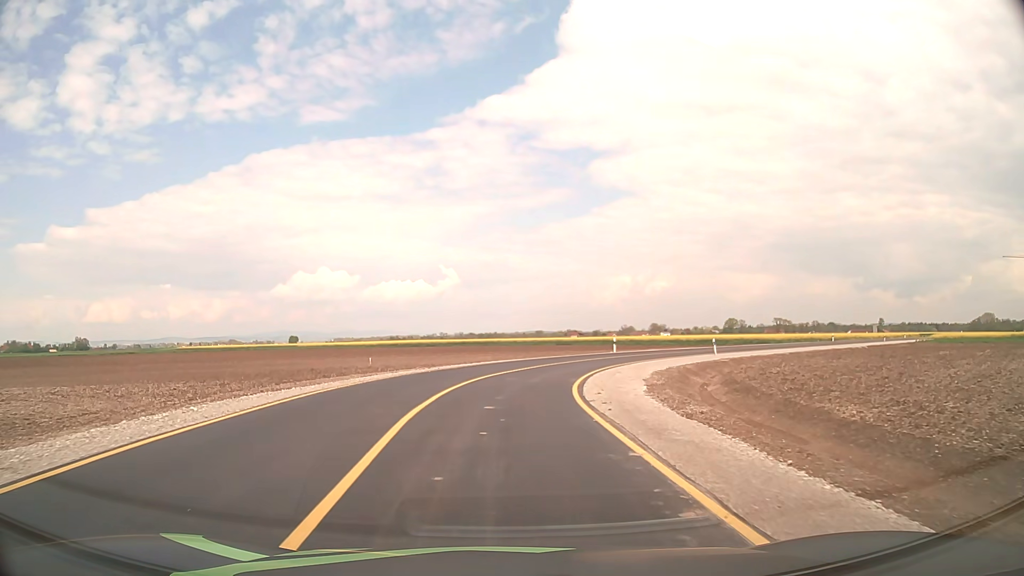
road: secondary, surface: asphalt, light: Day
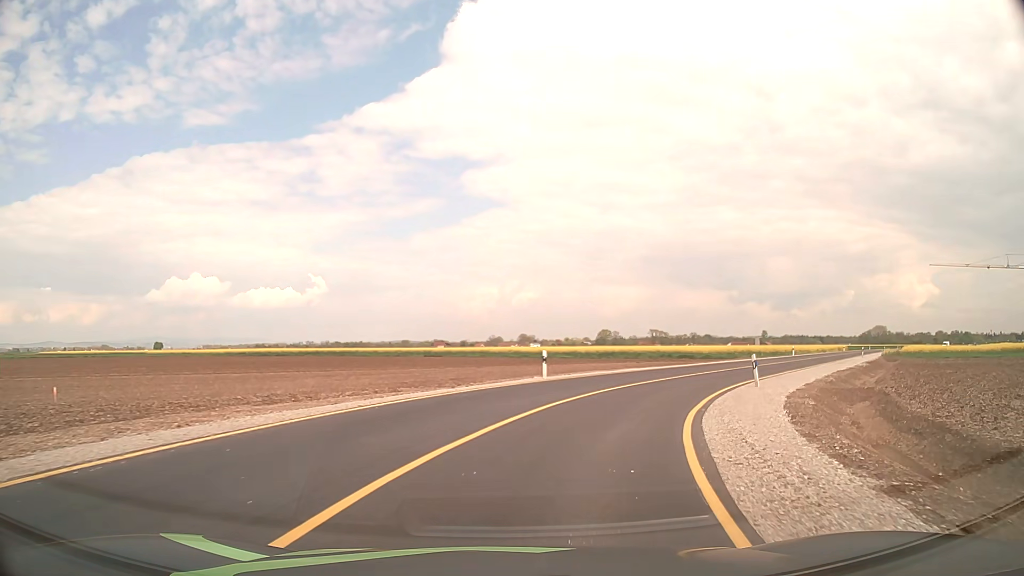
(+1.0, +23.2) m; +11°
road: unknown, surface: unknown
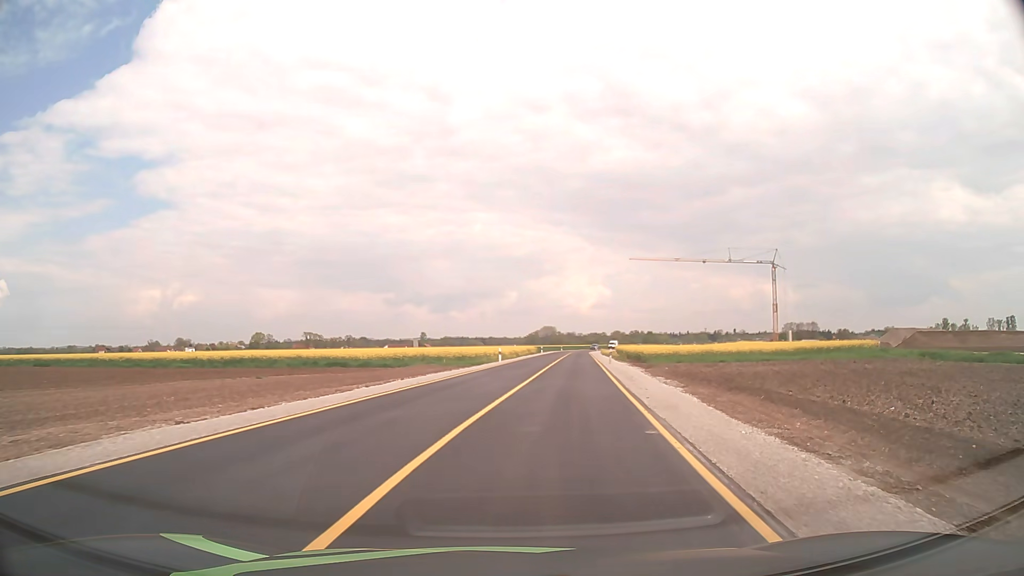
(+6.0, +23.2) m; +29°
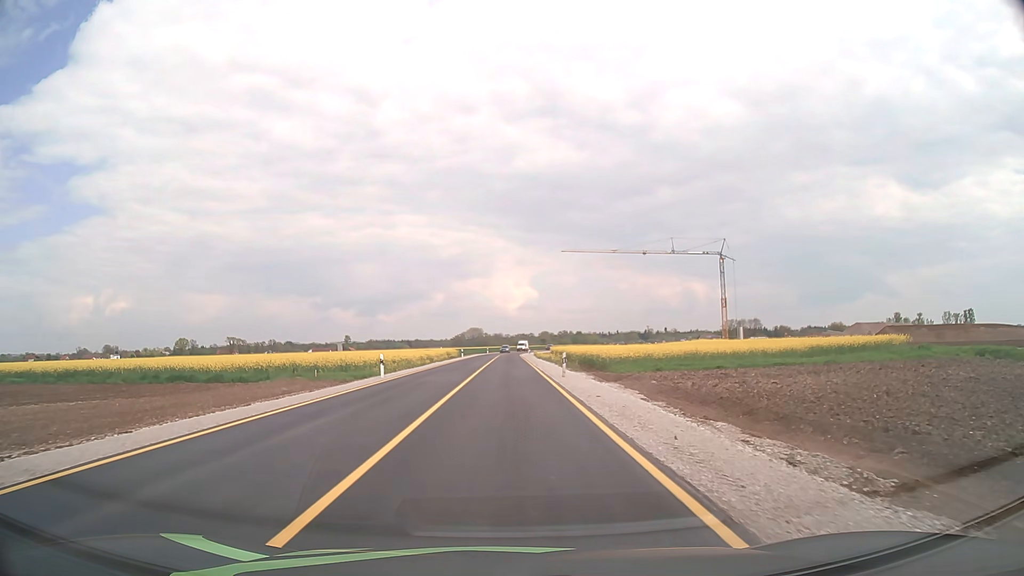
(+1.6, +18.8) m; +6°
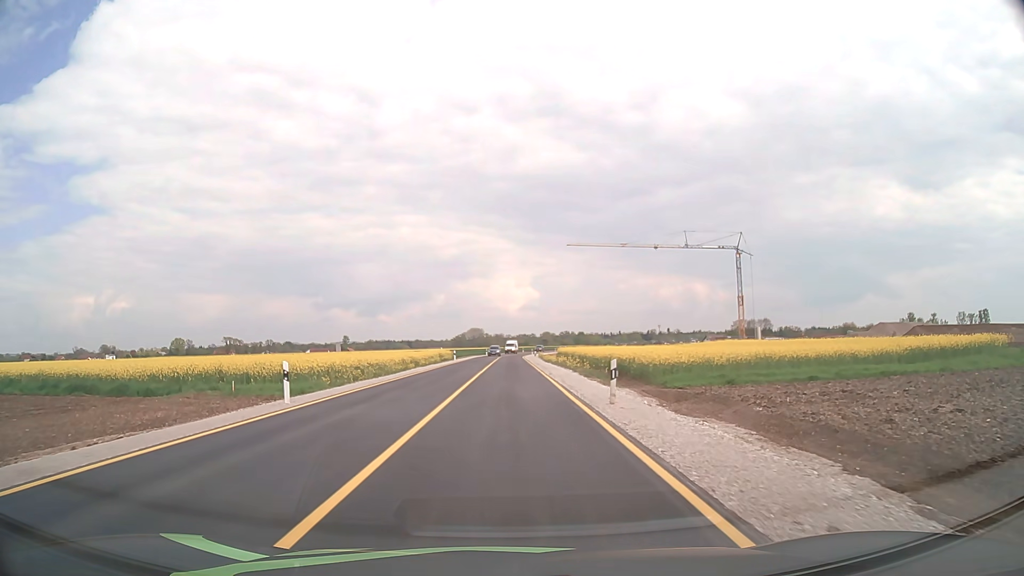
(0.0, +13.1) m; 0°
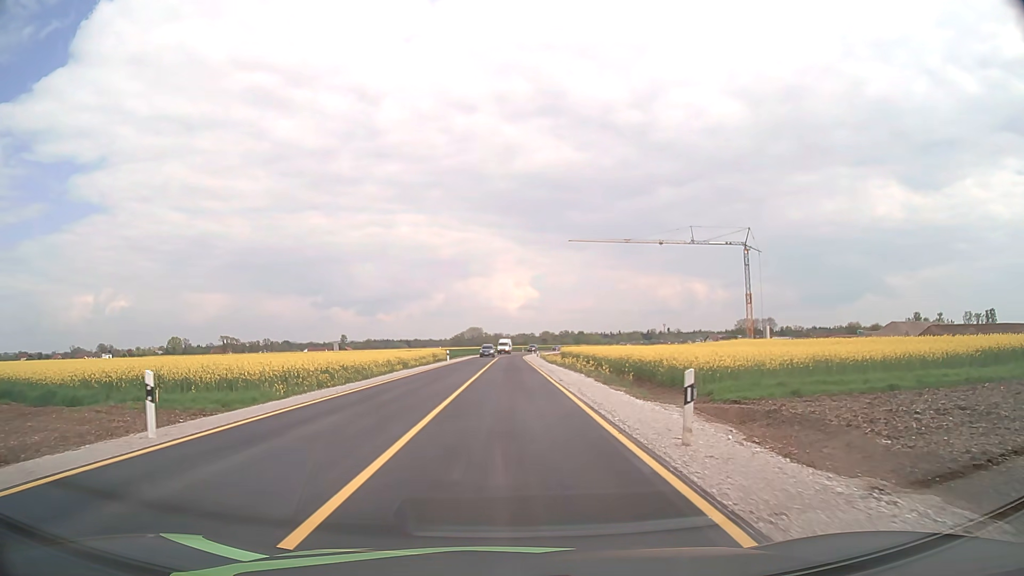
(0.0, +6.7) m; 0°
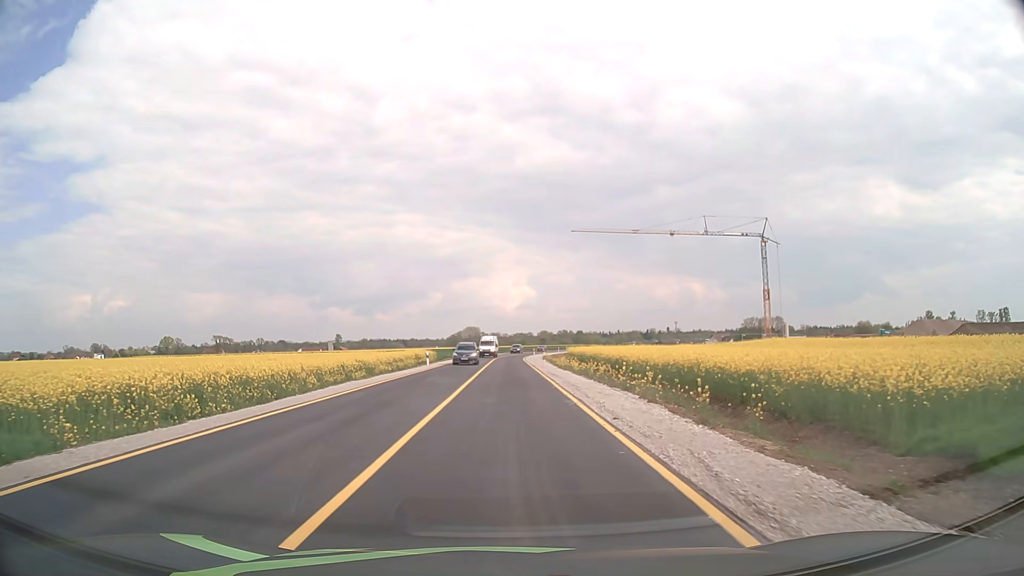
(0.0, +13.7) m; 0°
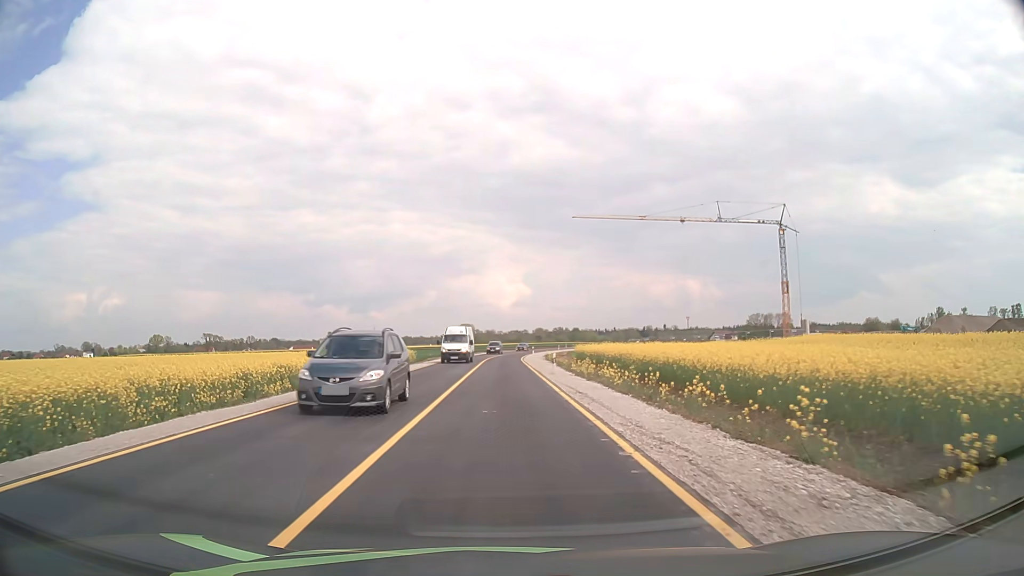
(0.0, +14.0) m; 0°
(0, +10) (0, +20) (0, +30) (0, +40) (0, +50) (0, +60) (0, +70) (+1, +80) (+1, +90) (+2, +100) m
